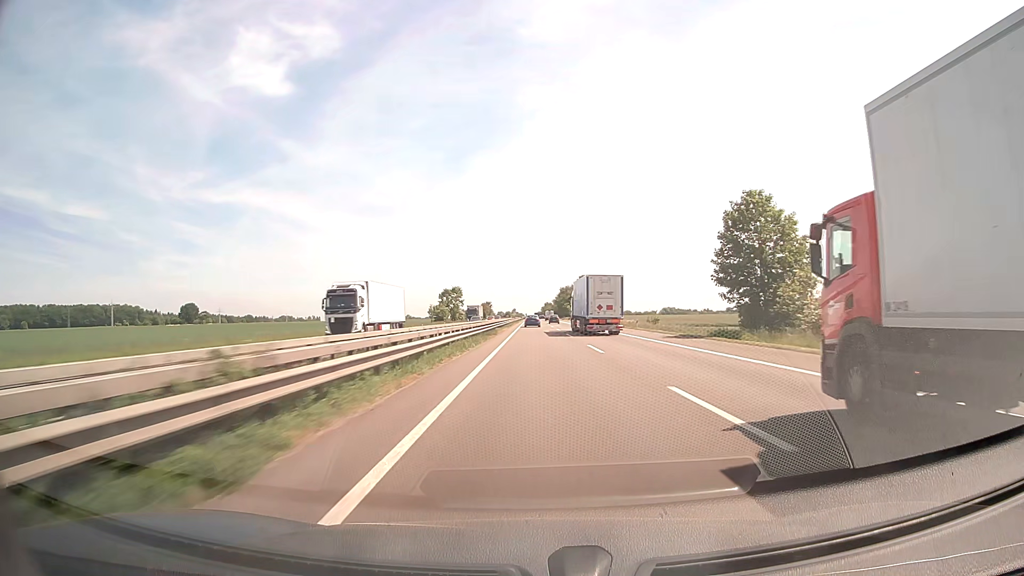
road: motorway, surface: asphalt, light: Day
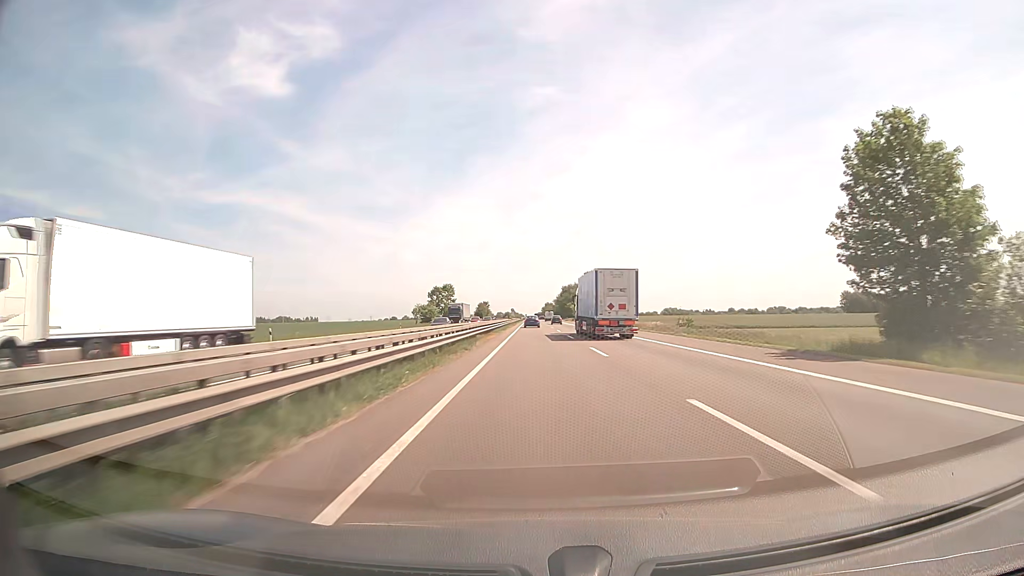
(0.0, +19.7) m; 0°
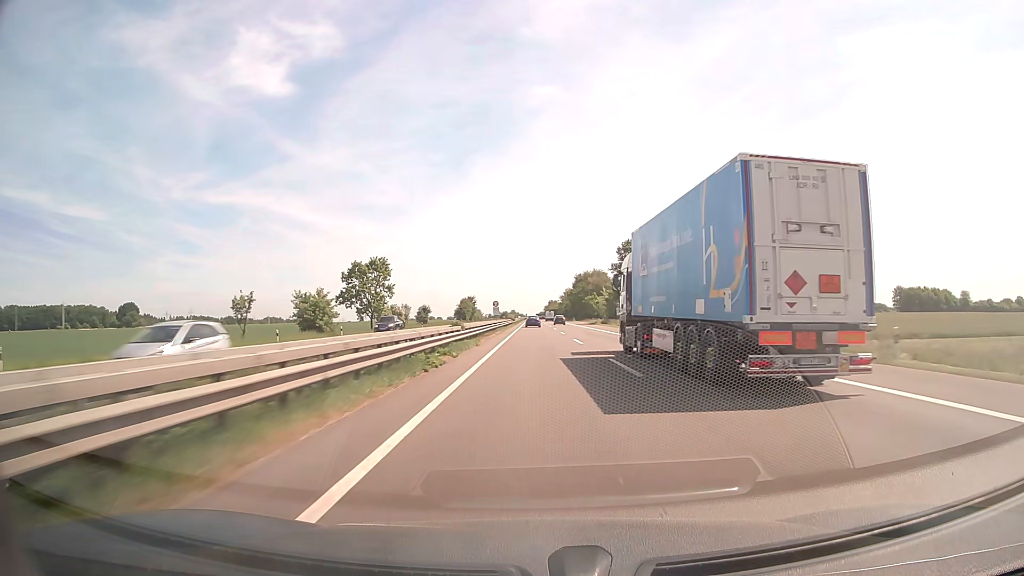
(-0.3, +79.7) m; 0°
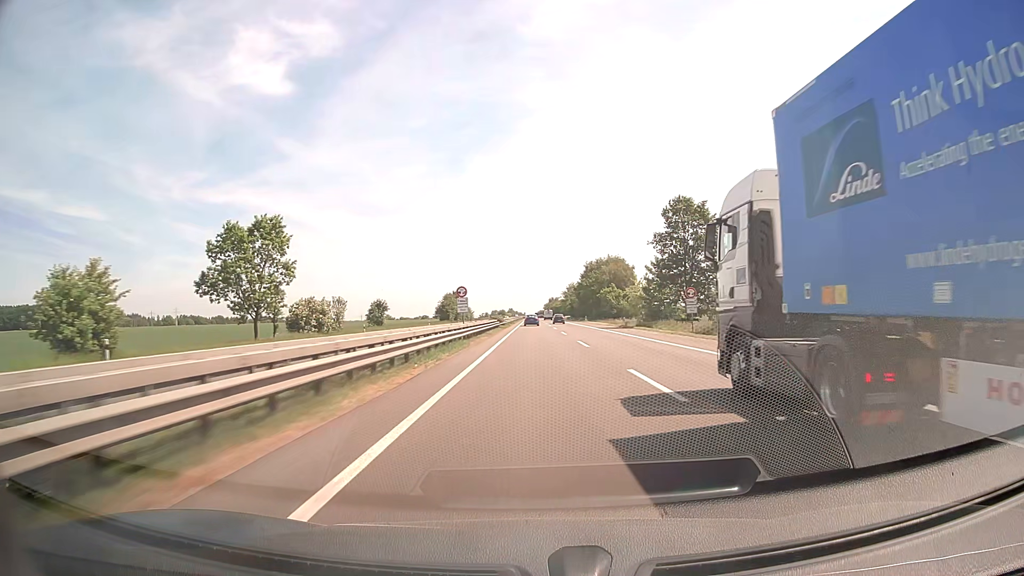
(0.0, +40.4) m; 0°
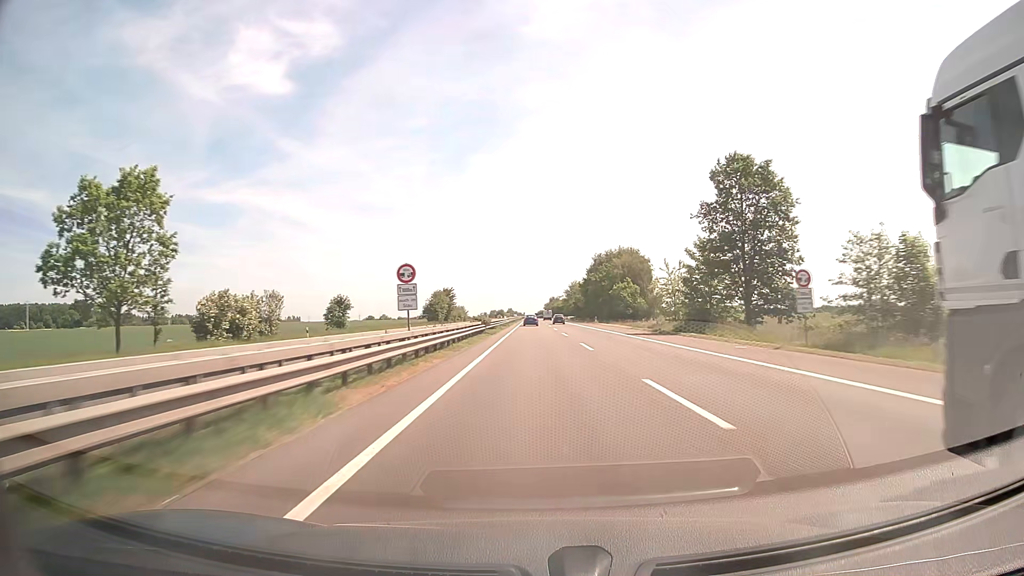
(0.0, +20.3) m; 0°
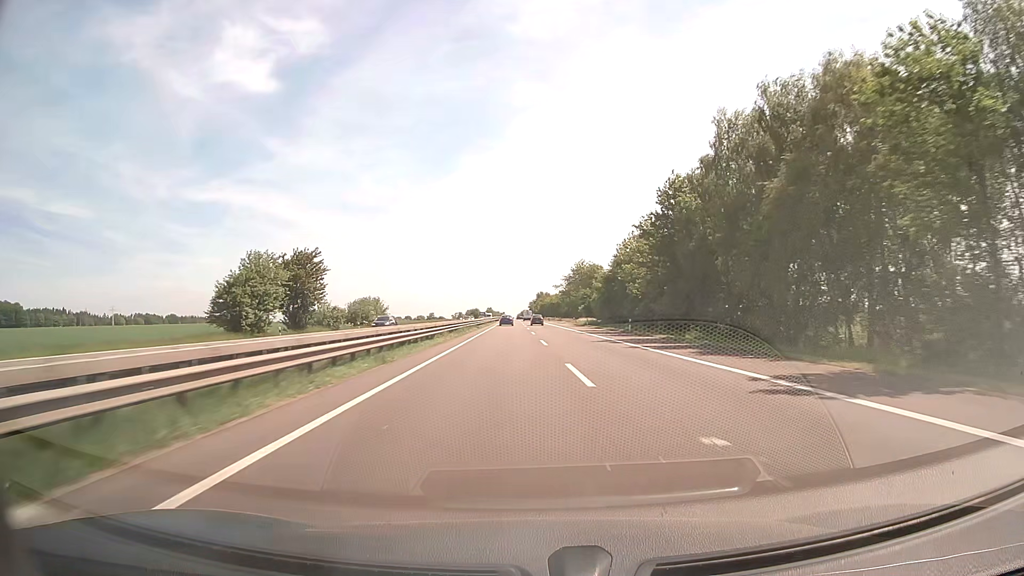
(+0.7, +102.2) m; +1°
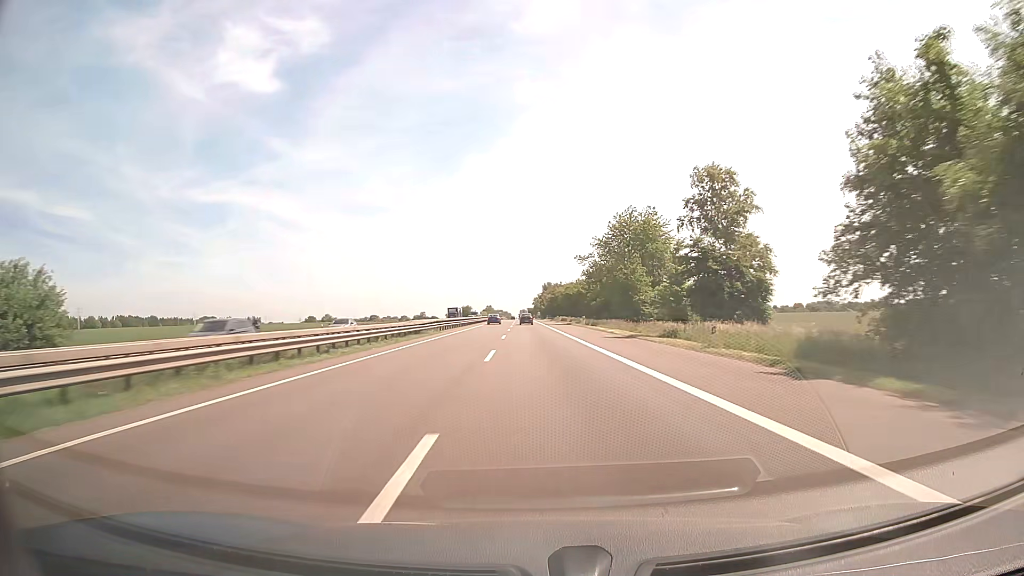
(+0.4, +82.2) m; 0°
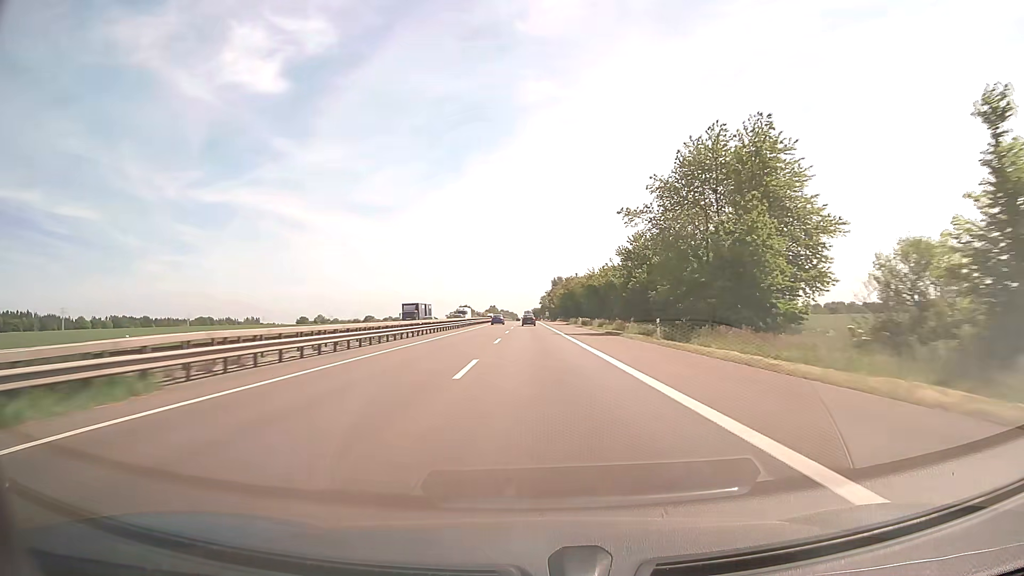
(-0.3, +40.8) m; -1°
(0, +10) (0, +20) (0, +30) (0, +40) (0, +50) (0, +60) (0, +70) (0, +80) (0, +90) (0, +100) m
